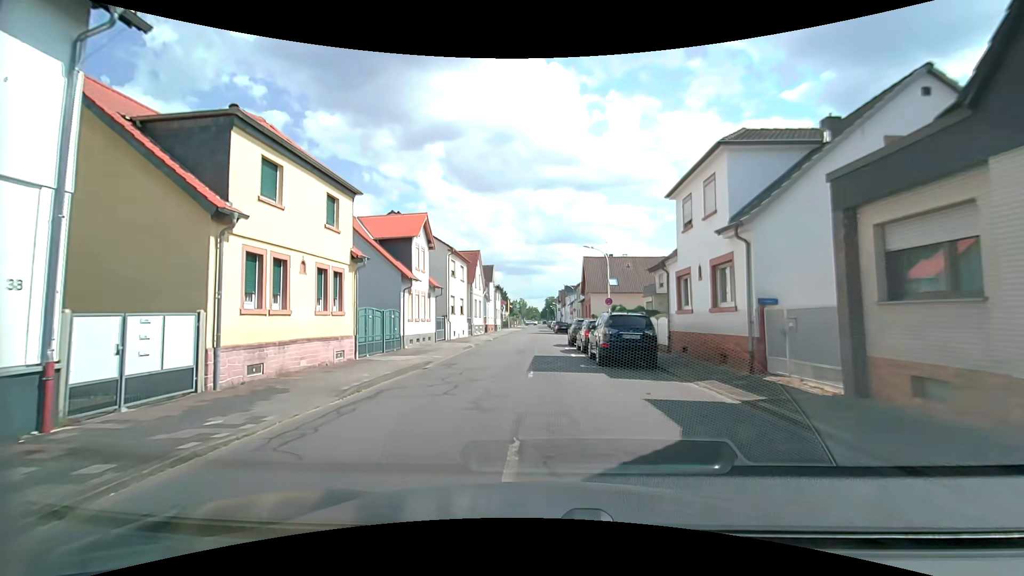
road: tertiary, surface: asphalt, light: Day
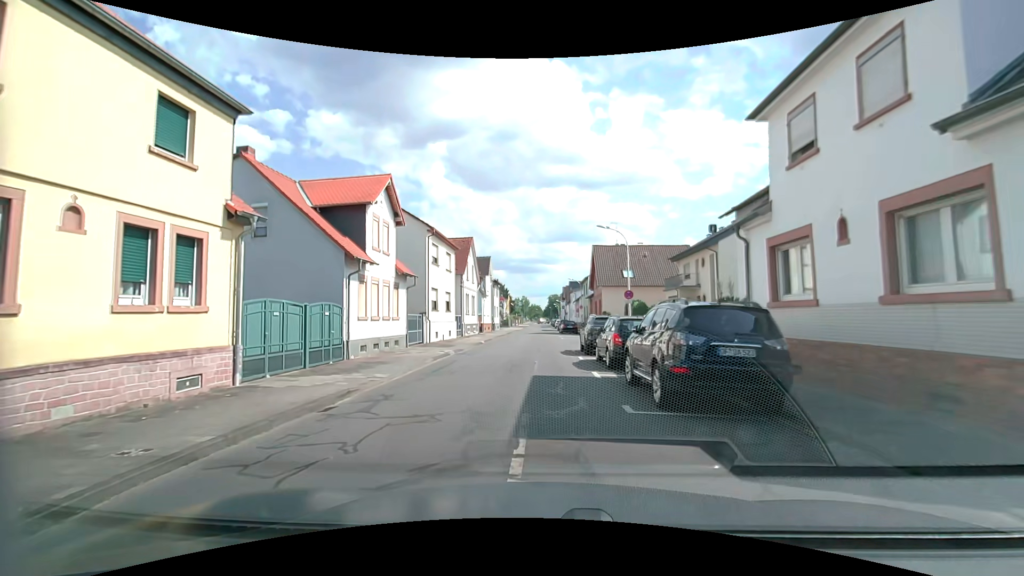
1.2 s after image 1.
(-0.1, +7.8) m; -1°
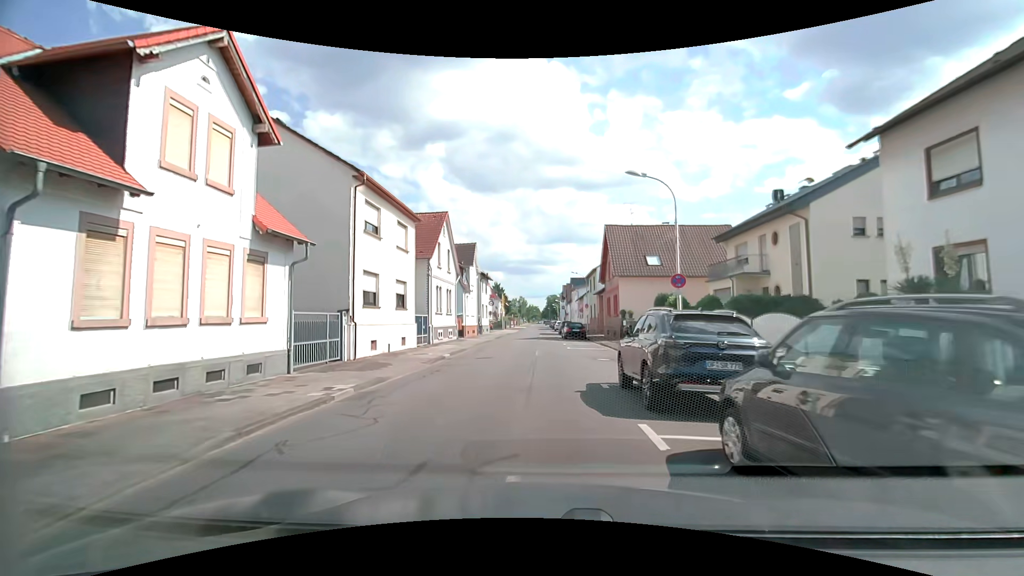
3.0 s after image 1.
(0.0, +11.9) m; 0°
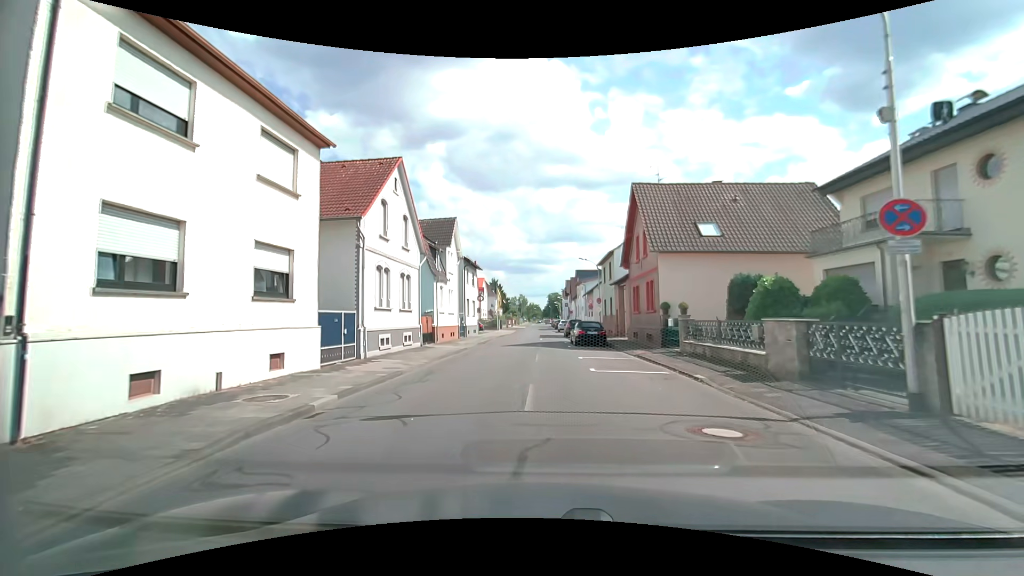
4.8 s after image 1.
(0.0, +12.1) m; 0°
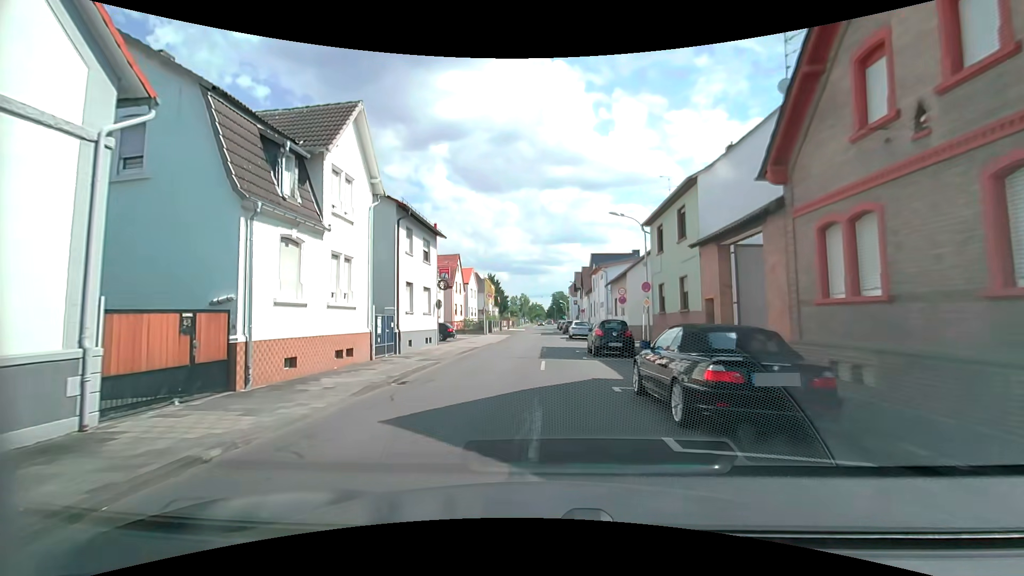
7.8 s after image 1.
(-0.1, +20.7) m; -1°
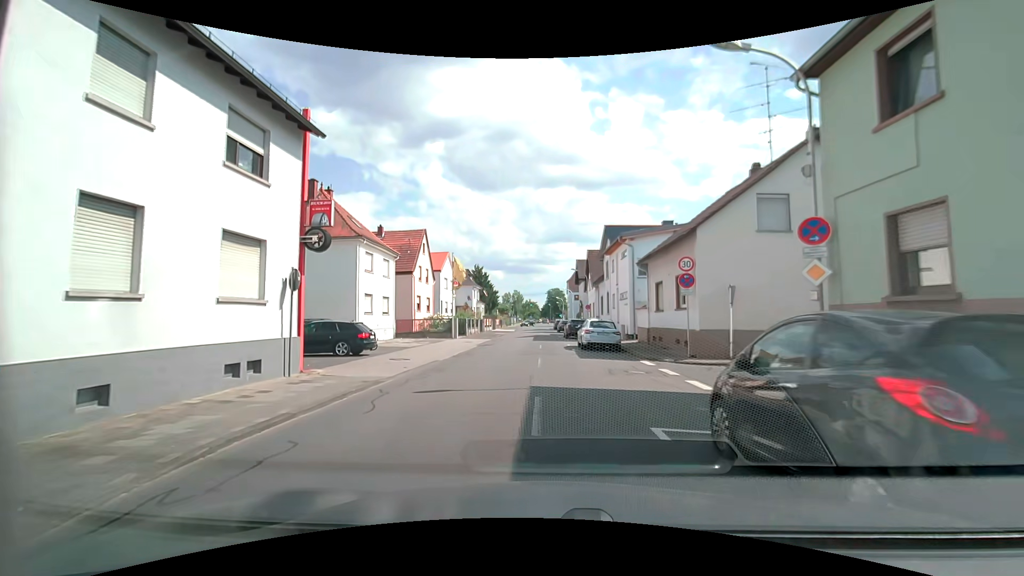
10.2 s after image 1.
(+0.1, +17.1) m; +2°
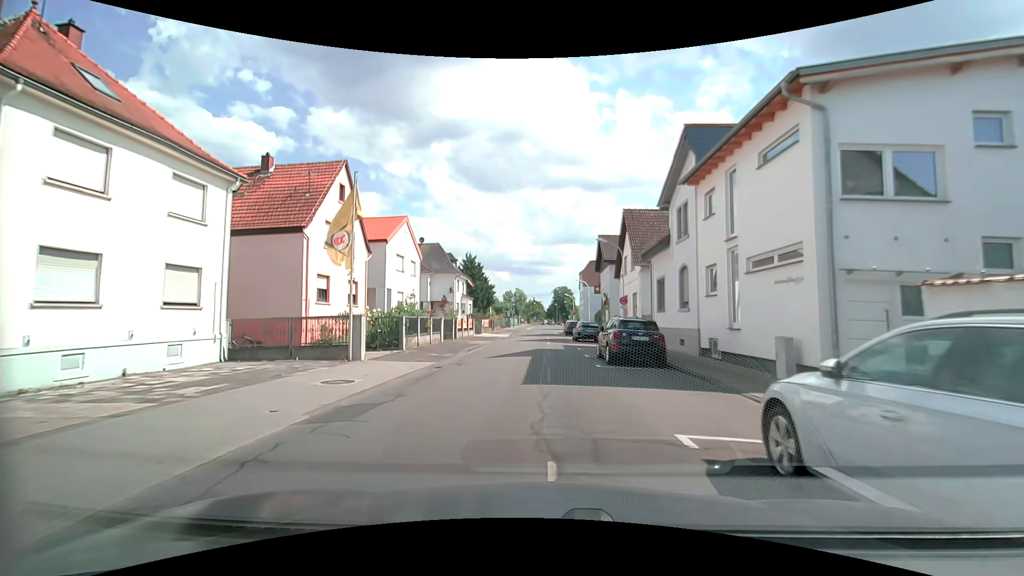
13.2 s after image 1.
(-0.6, +22.2) m; -1°
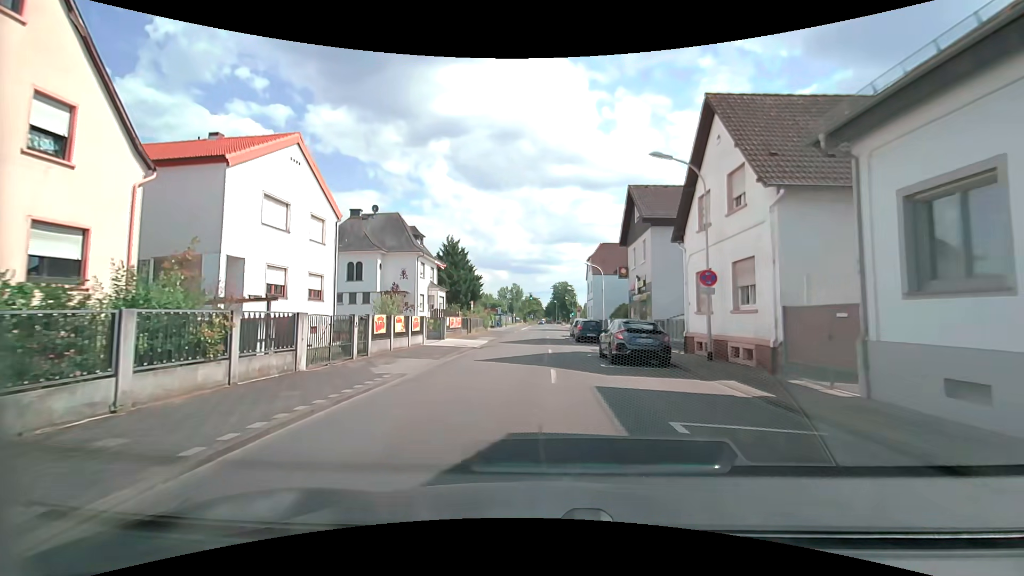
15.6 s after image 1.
(0.0, +18.6) m; 0°
(0, +10) (0, +20) (0, +30) (0, +40) (0, +50) (+1, +60) (+2, +70) (+2, +80) (+2, +90) (+2, +100) m
